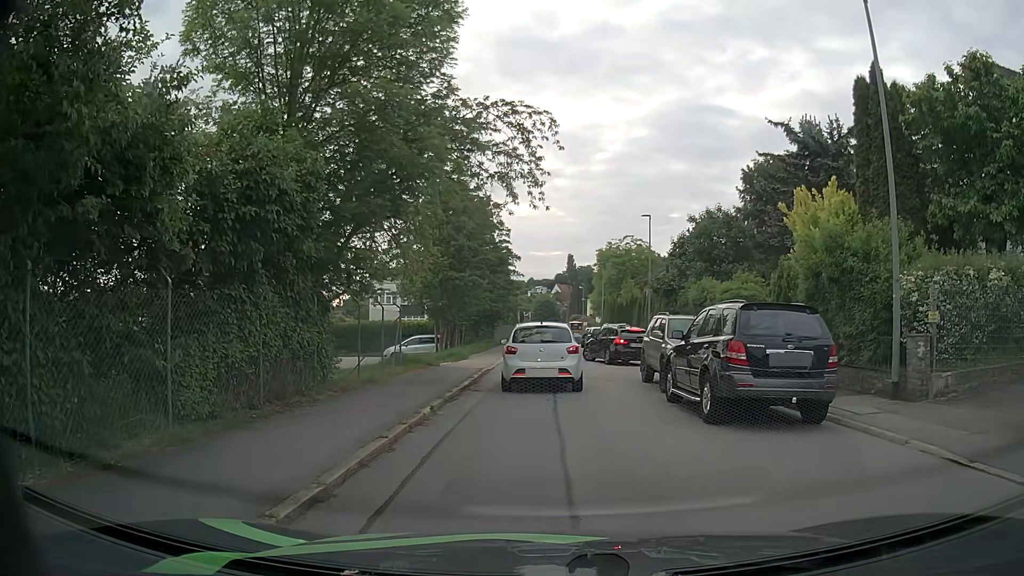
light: Day
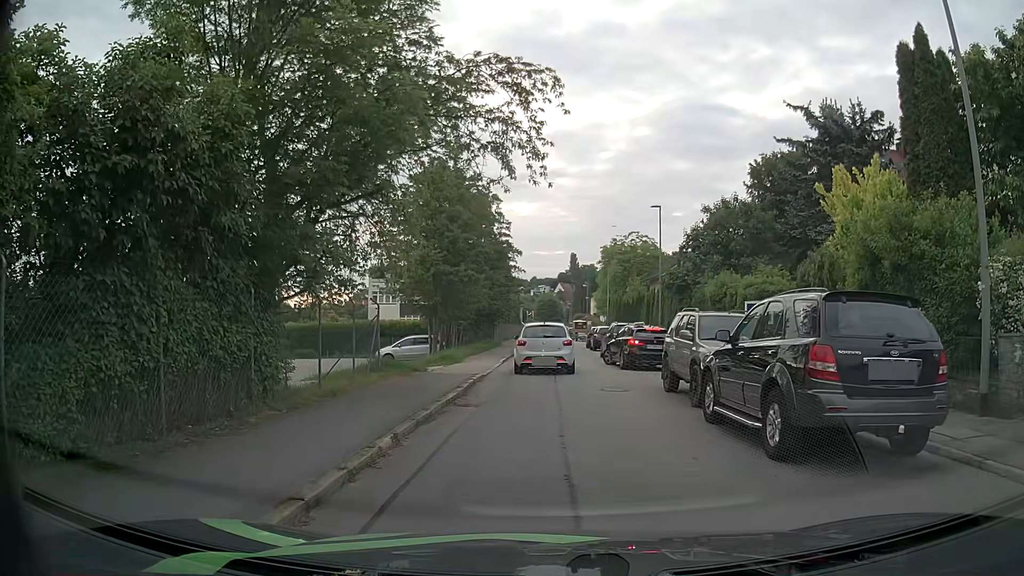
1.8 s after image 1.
(0.0, +2.8) m; 0°
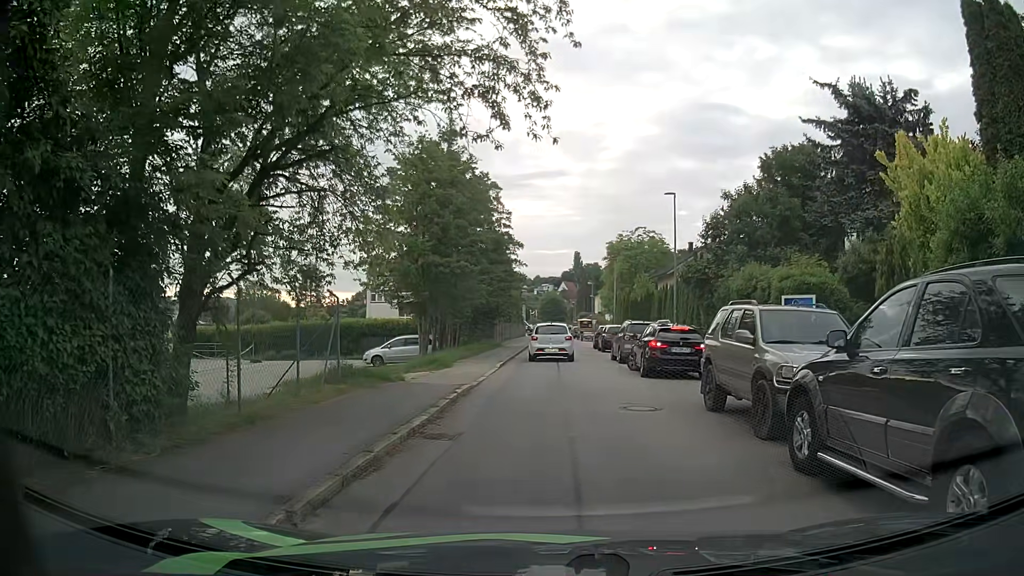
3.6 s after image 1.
(0.0, +3.5) m; 0°
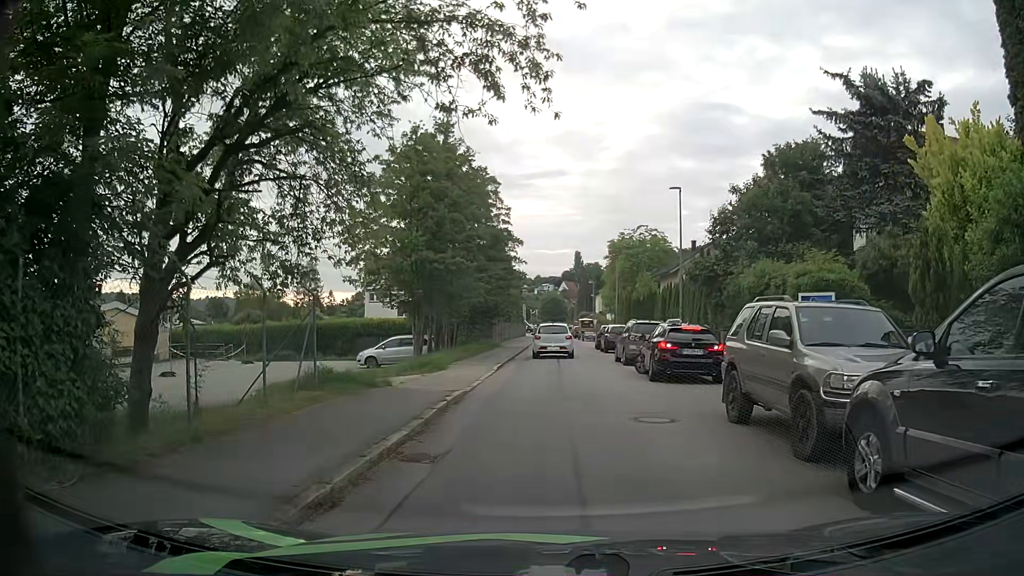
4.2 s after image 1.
(0.0, +1.4) m; -2°
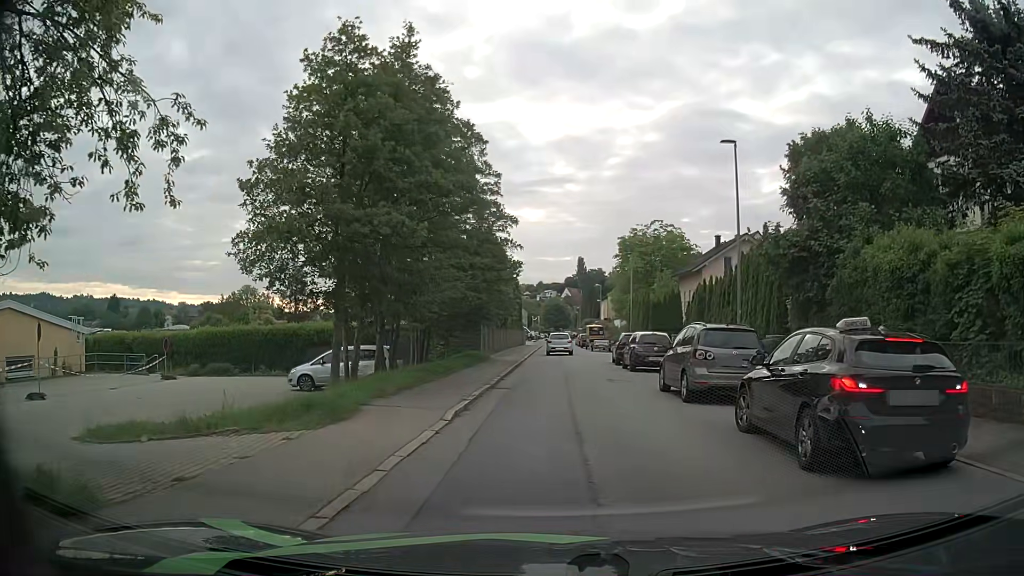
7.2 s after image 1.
(+0.1, +10.2) m; 0°
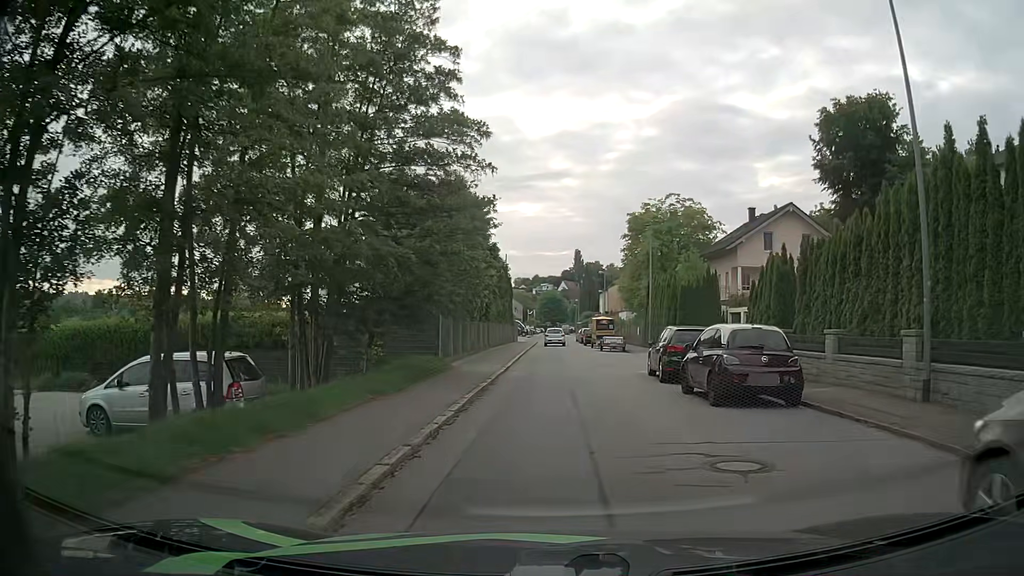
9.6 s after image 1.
(+0.1, +12.8) m; 0°
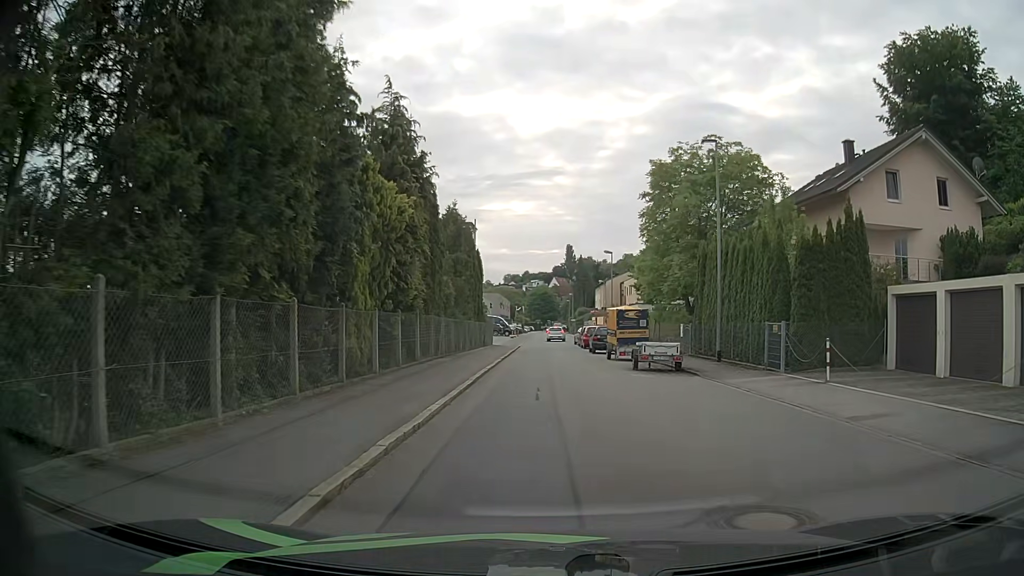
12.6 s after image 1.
(+0.2, +20.6) m; +1°
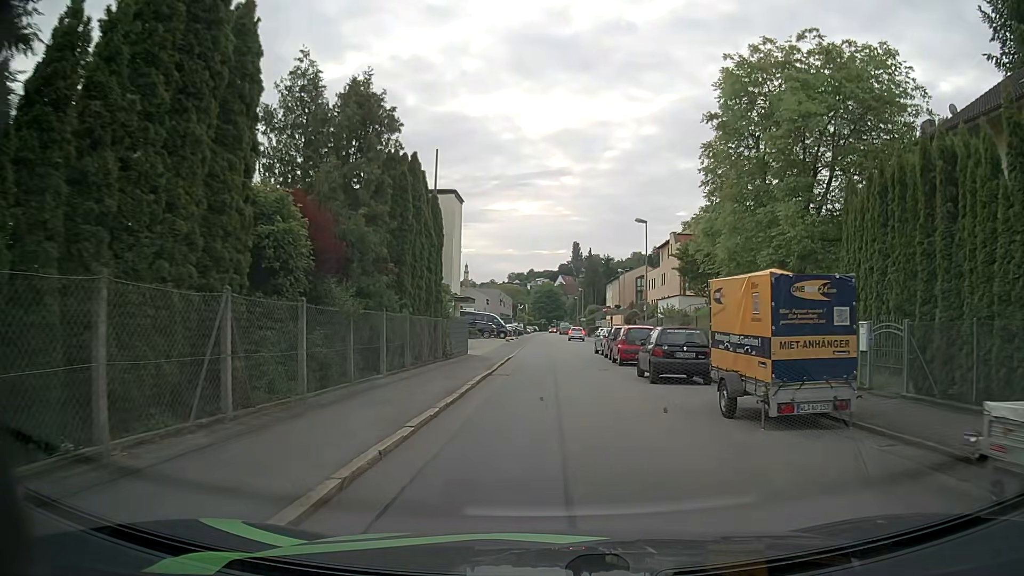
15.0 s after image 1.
(-0.1, +18.6) m; -1°
(0, +10) (0, +20) (0, +30) (+1, +40) (+2, +50) (+3, +60) (+3, +70) (+3, +80) (+3, +90) (+3, +100) m
